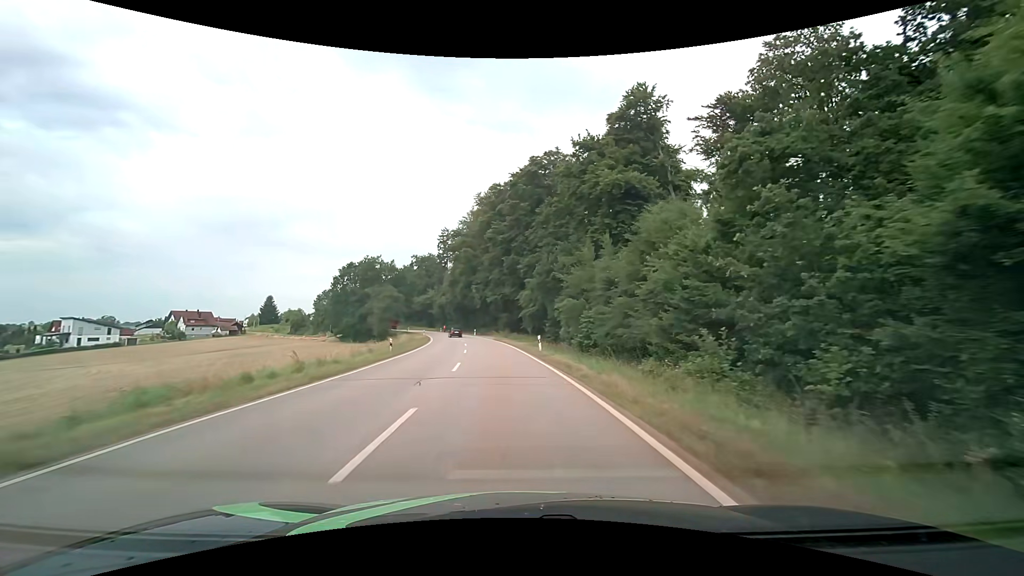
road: secondary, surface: asphalt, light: Day
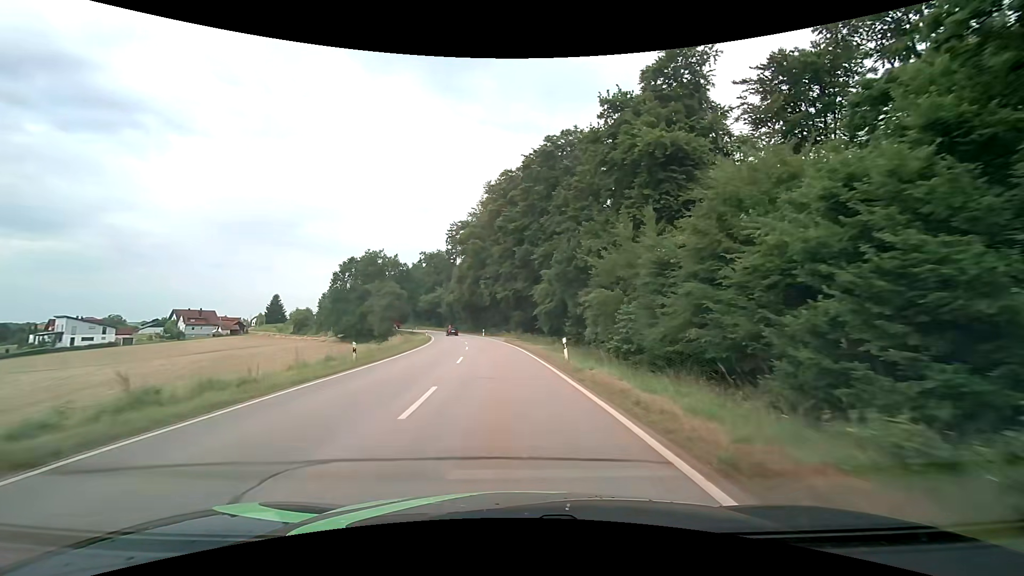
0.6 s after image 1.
(-0.2, +8.9) m; -2°
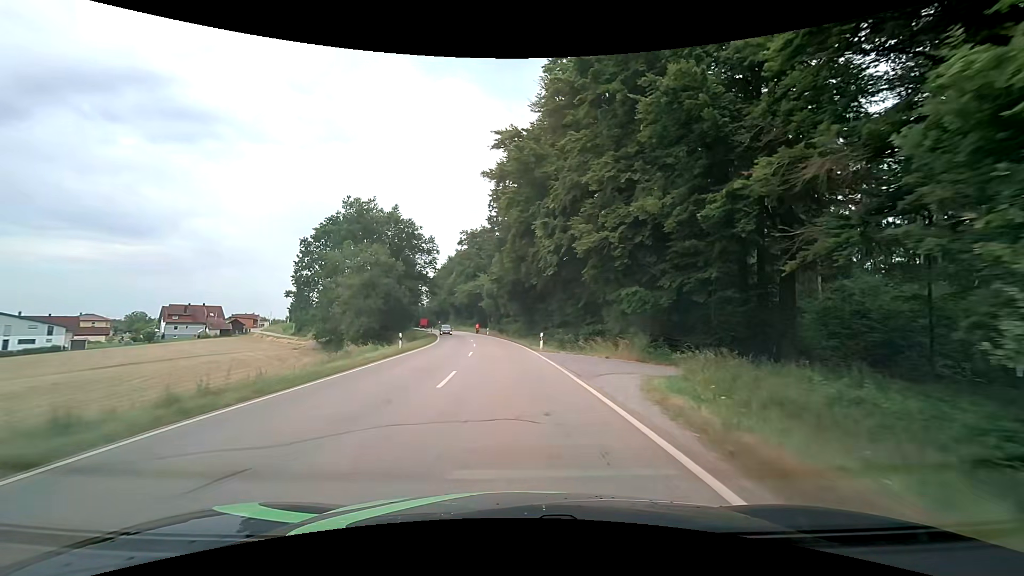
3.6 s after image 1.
(-2.7, +44.3) m; -7°
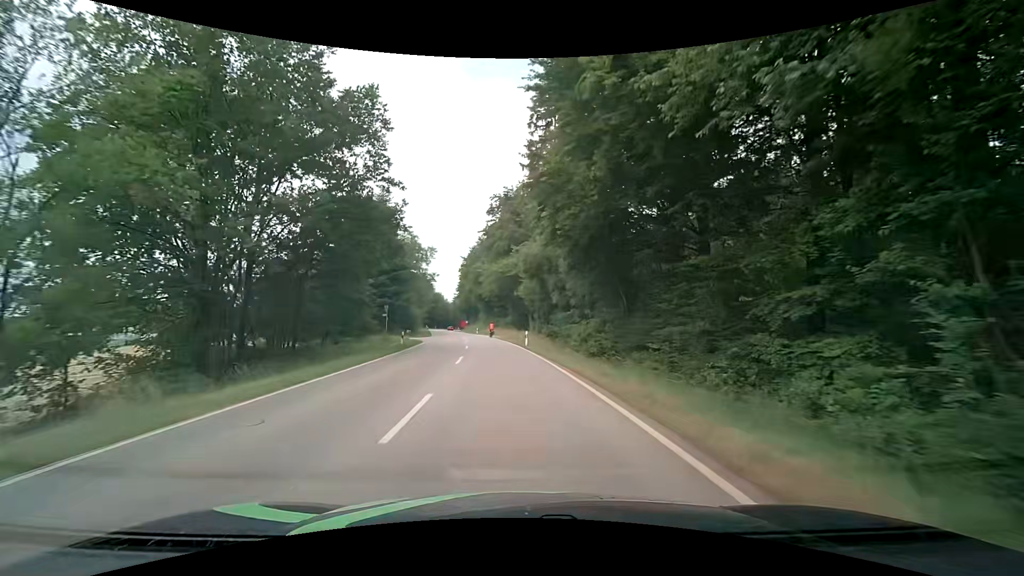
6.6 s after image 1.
(-2.0, +41.1) m; -5°
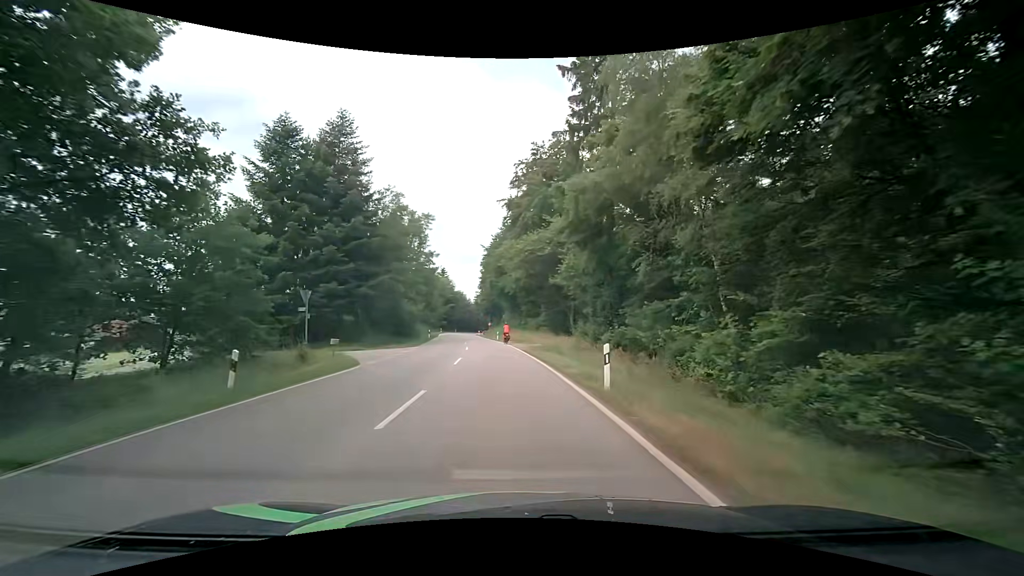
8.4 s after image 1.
(-0.7, +22.9) m; -4°
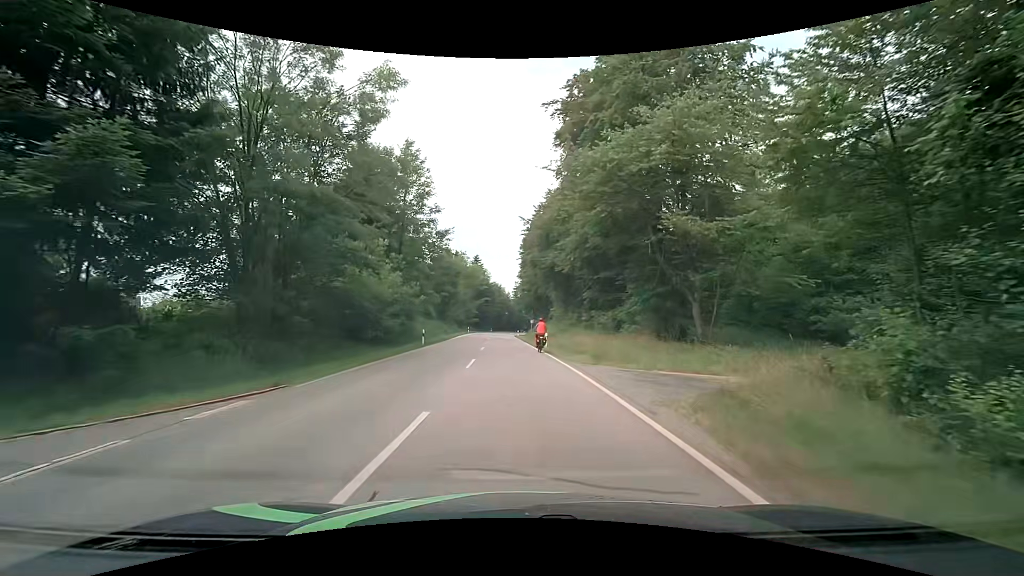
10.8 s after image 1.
(-1.1, +26.9) m; -5°
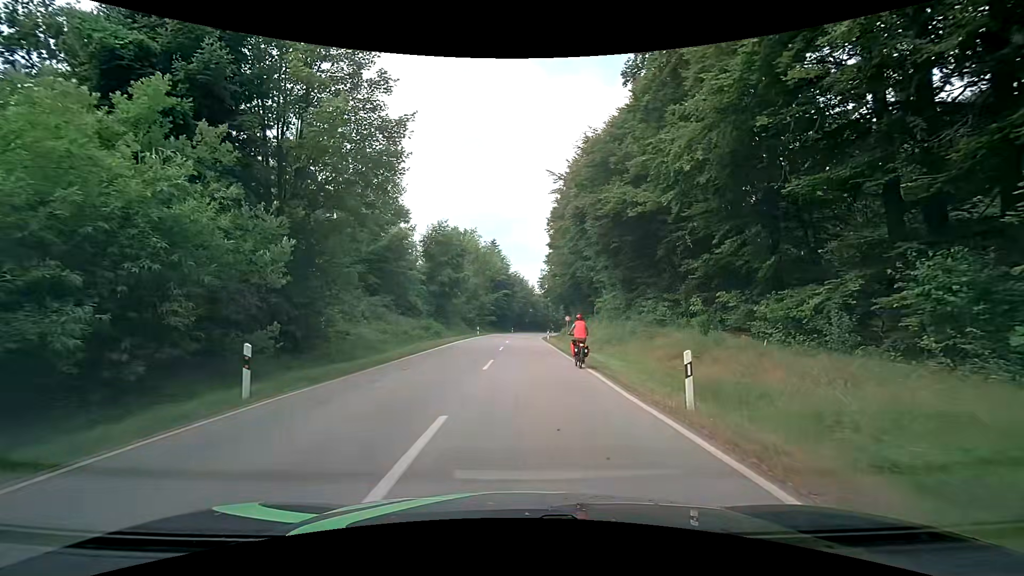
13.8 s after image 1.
(-0.6, +23.5) m; -4°
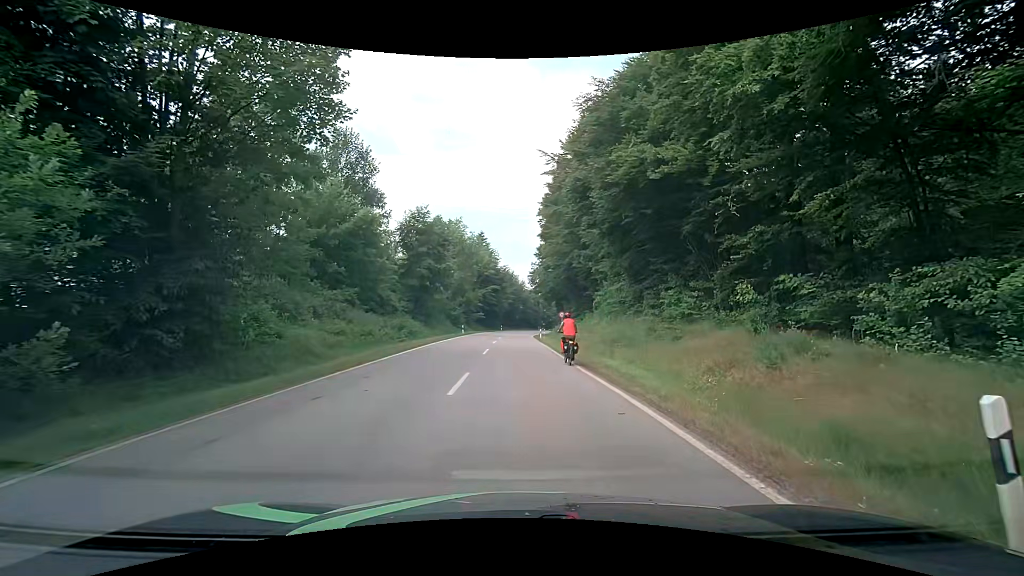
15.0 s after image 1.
(+0.1, +5.7) m; +2°
(0, +10) (0, +20) (0, +30) (0, +40) (0, +50) (0, +60) (+1, +70) (+1, +80) (+2, +90) (+3, +100) m
